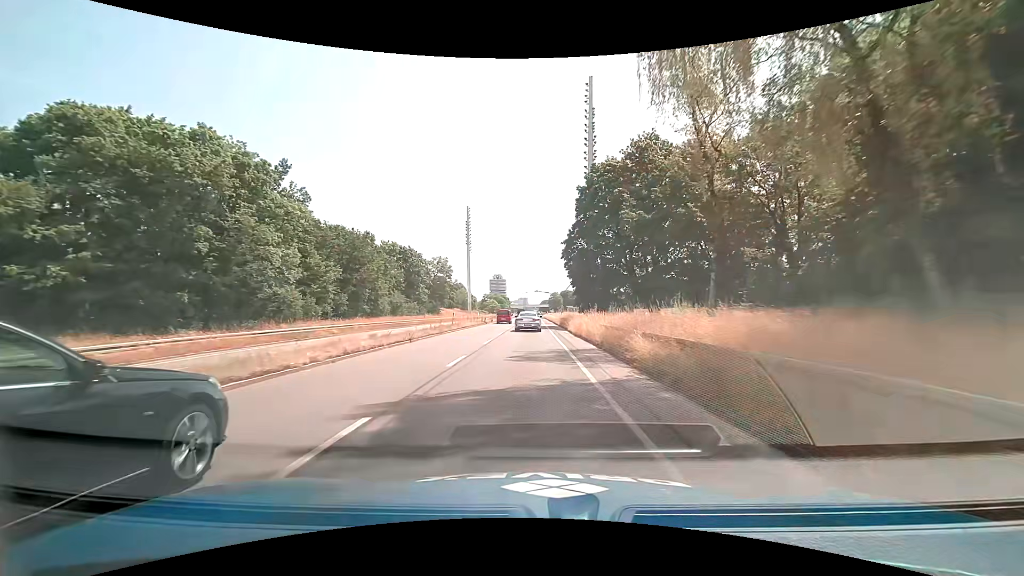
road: trunk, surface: asphalt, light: Day
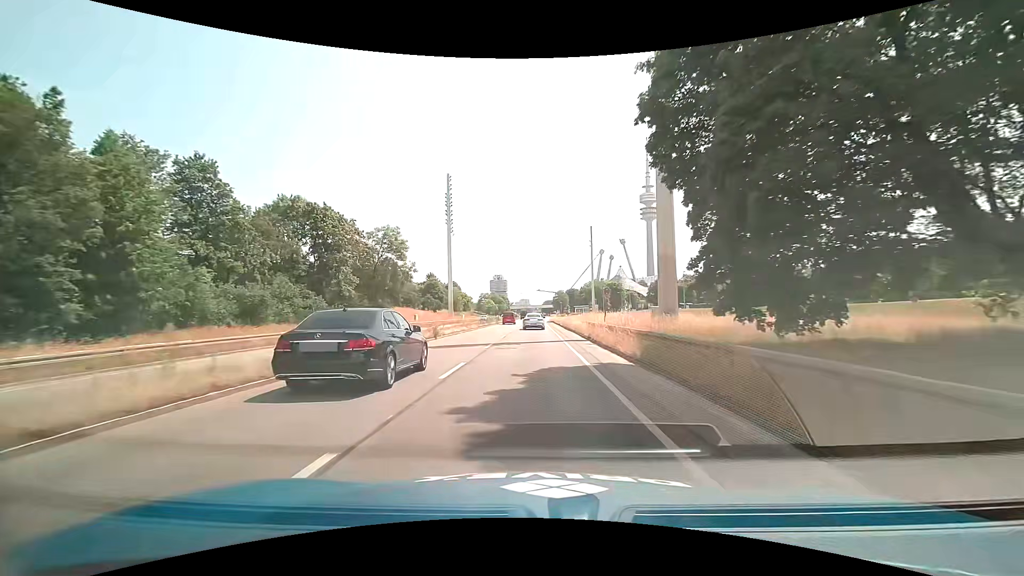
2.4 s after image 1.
(-0.1, +38.1) m; 0°
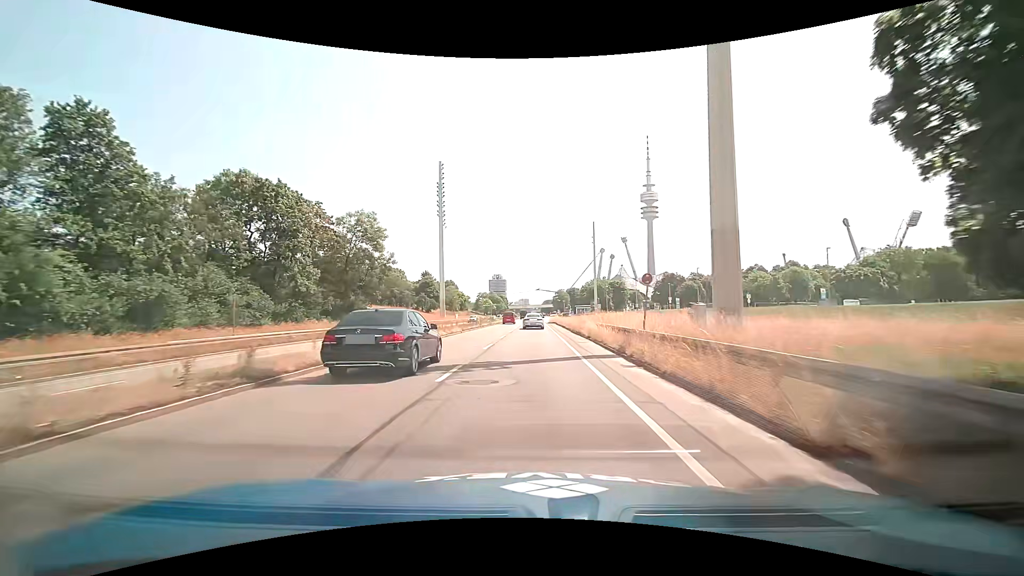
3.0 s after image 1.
(0.0, +9.6) m; 0°
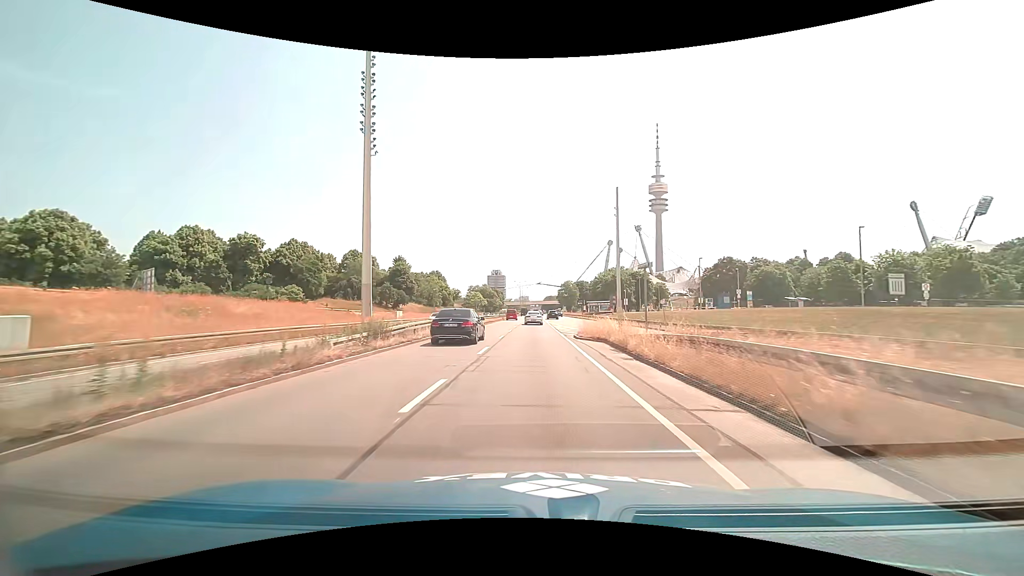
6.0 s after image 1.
(-0.1, +48.6) m; 0°
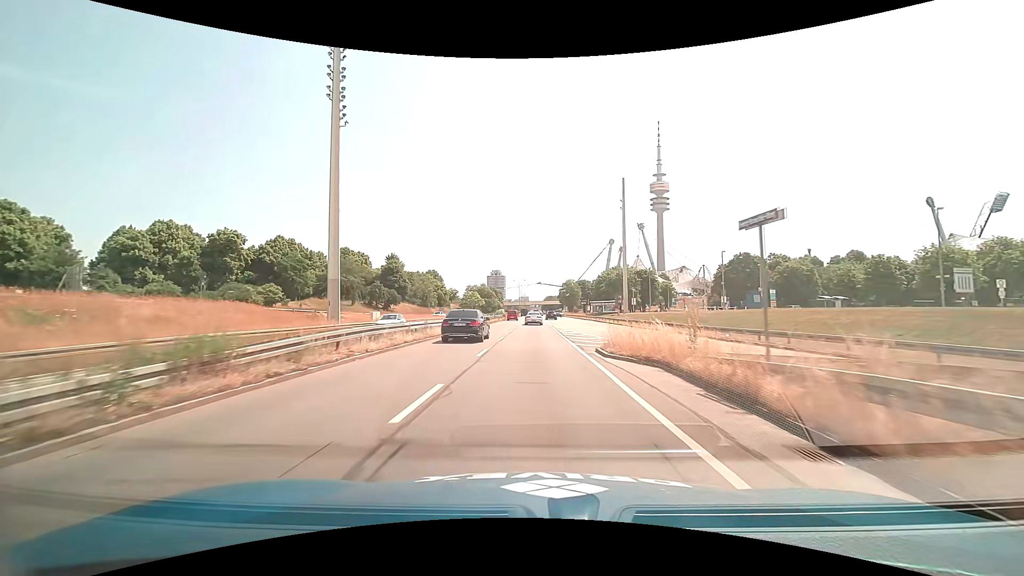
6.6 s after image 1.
(0.0, +9.5) m; 0°
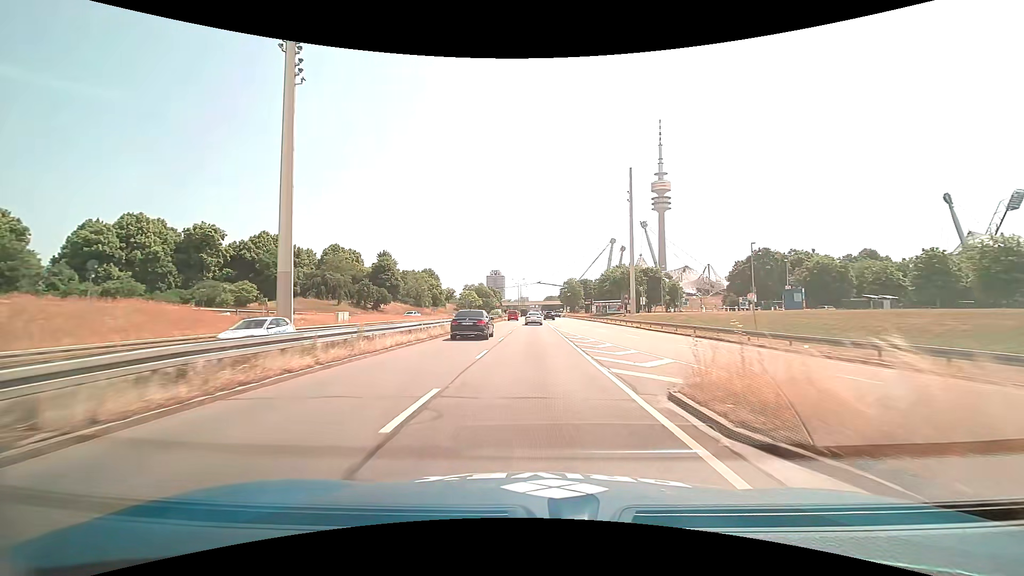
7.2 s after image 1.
(0.0, +9.5) m; 0°
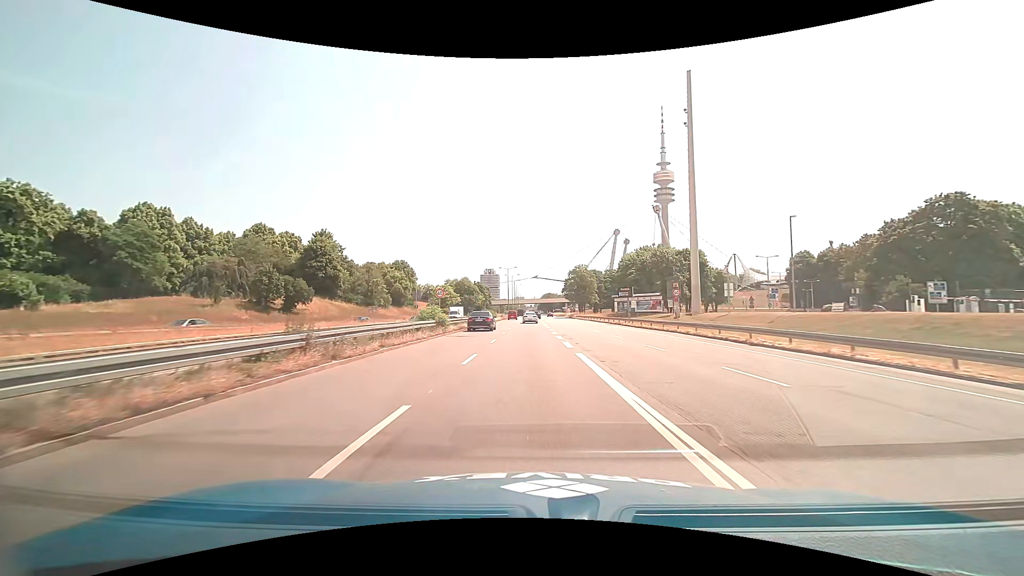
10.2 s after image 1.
(+0.3, +46.7) m; +1°
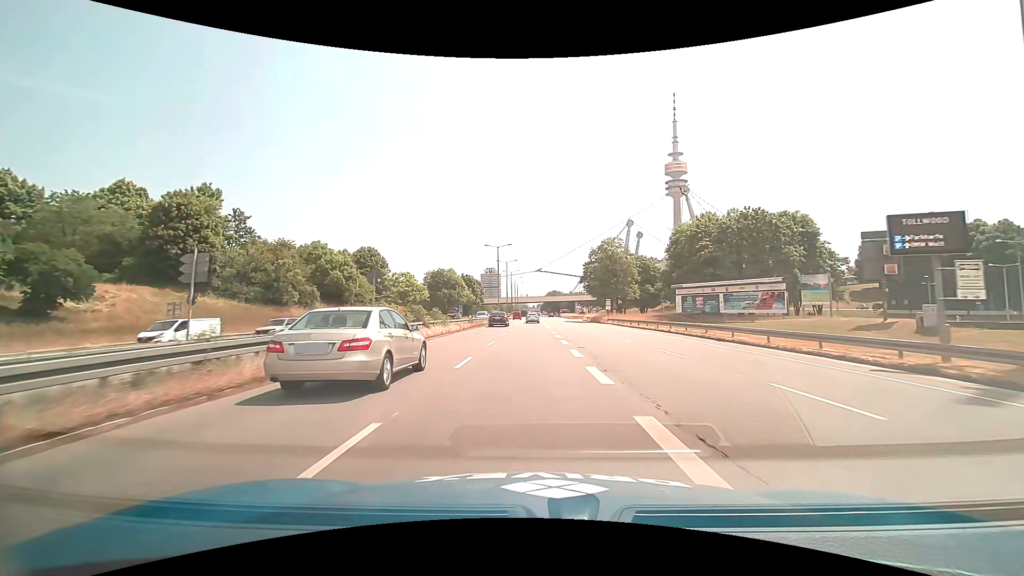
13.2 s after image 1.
(-0.1, +46.3) m; 0°
(0, +10) (0, +20) (0, +30) (0, +40) (0, +50) (0, +60) (0, +70) (0, +80) (0, +90) (0, +100) m
